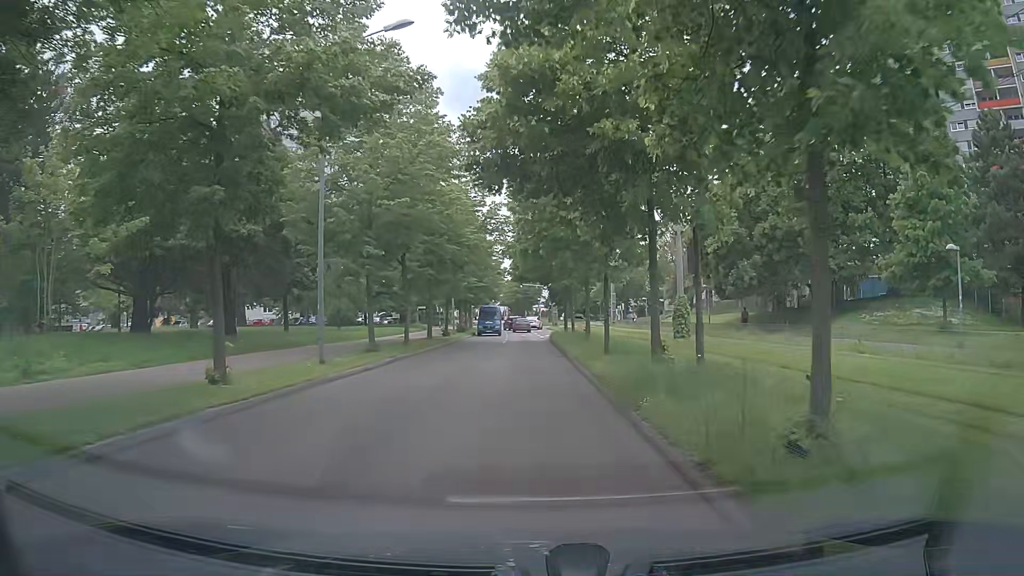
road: residential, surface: asphalt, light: Day
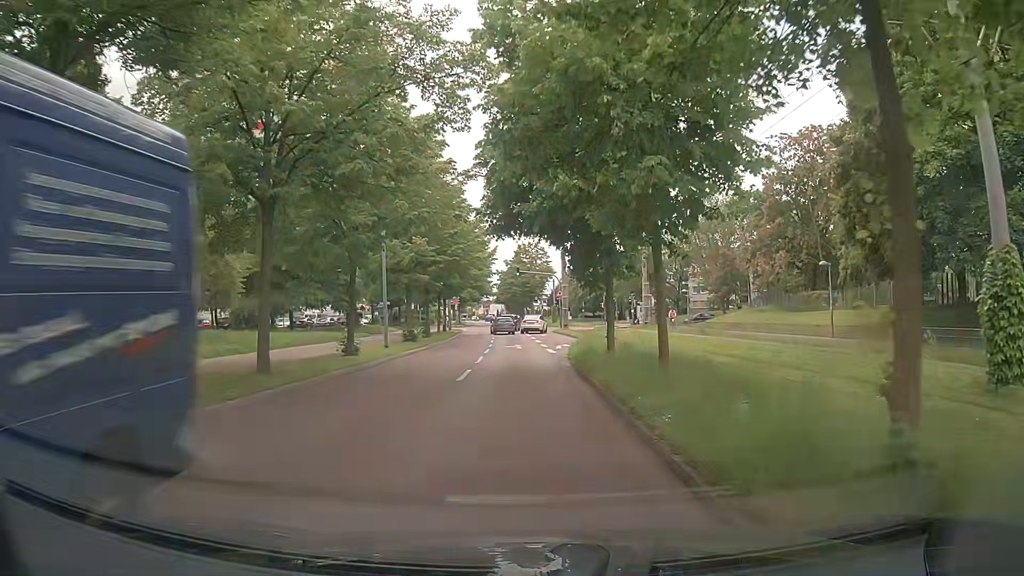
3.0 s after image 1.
(0.0, +23.6) m; -1°
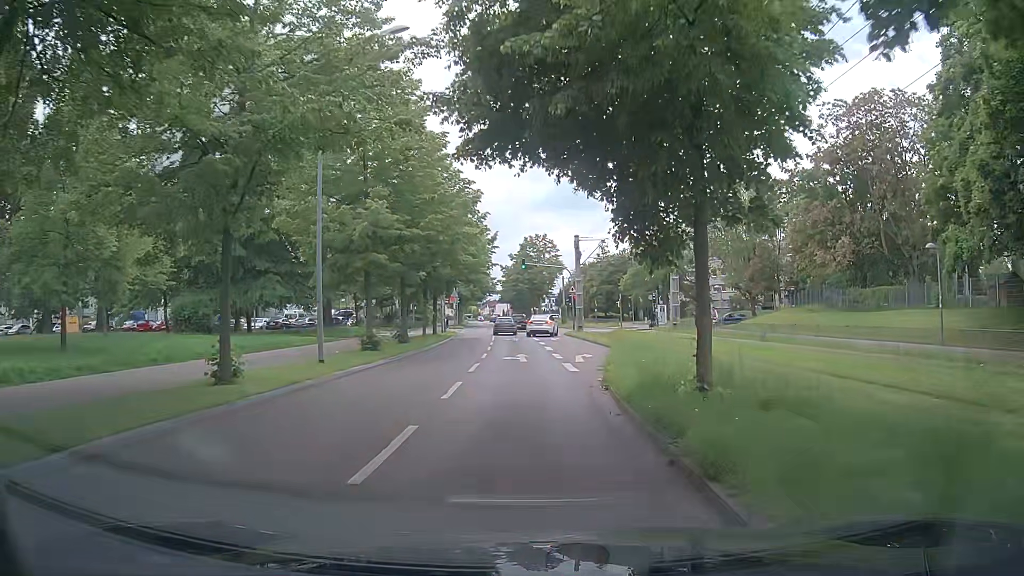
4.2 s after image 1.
(+0.1, +9.3) m; +1°
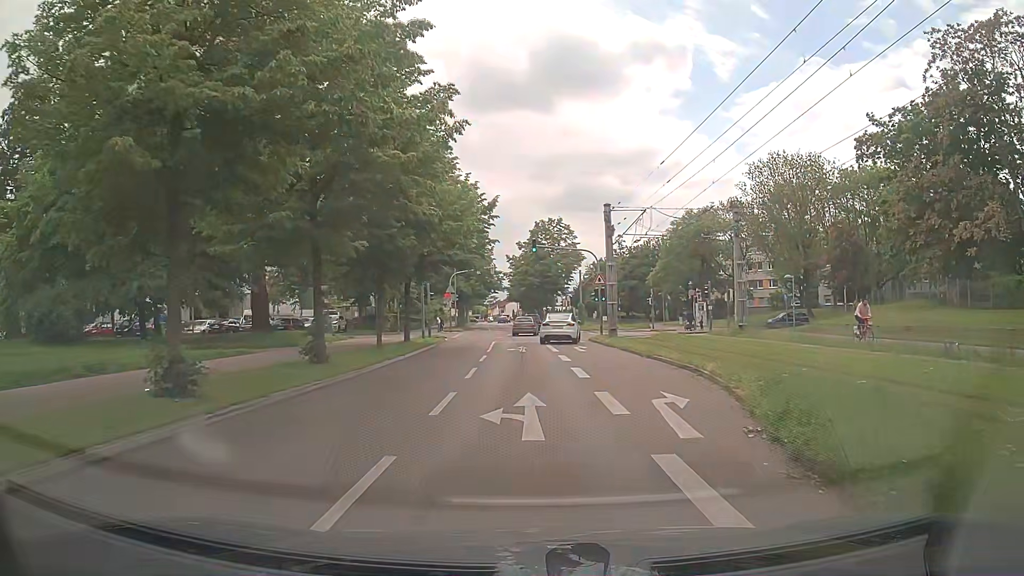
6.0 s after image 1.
(-0.3, +13.9) m; -2°
